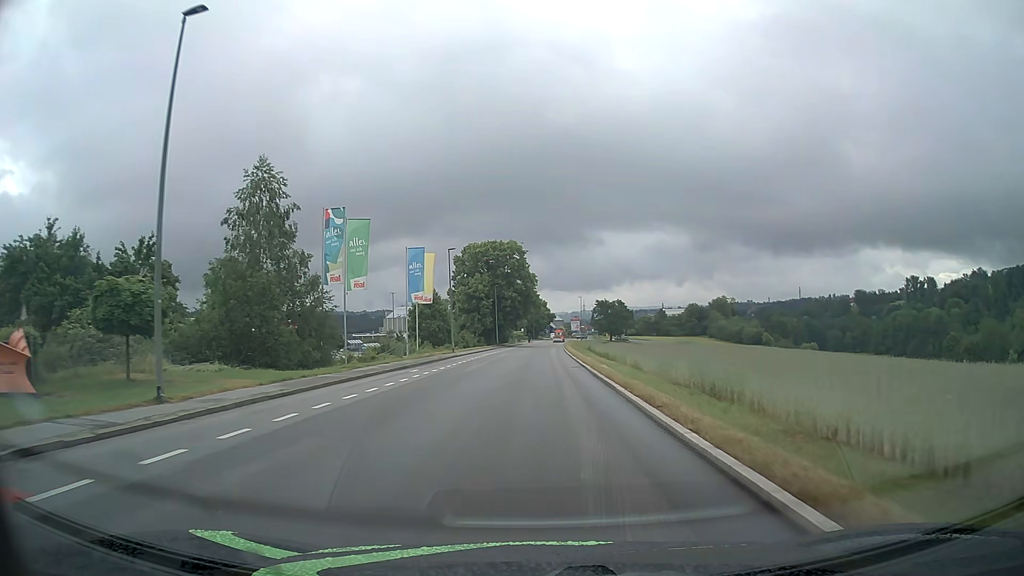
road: tertiary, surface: asphalt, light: Day
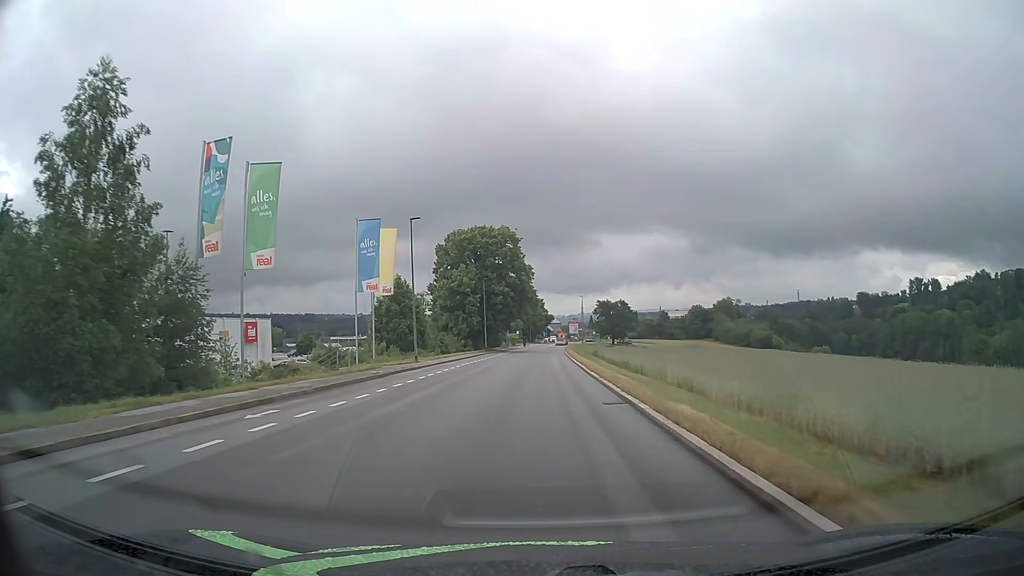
(+0.1, +15.0) m; 0°
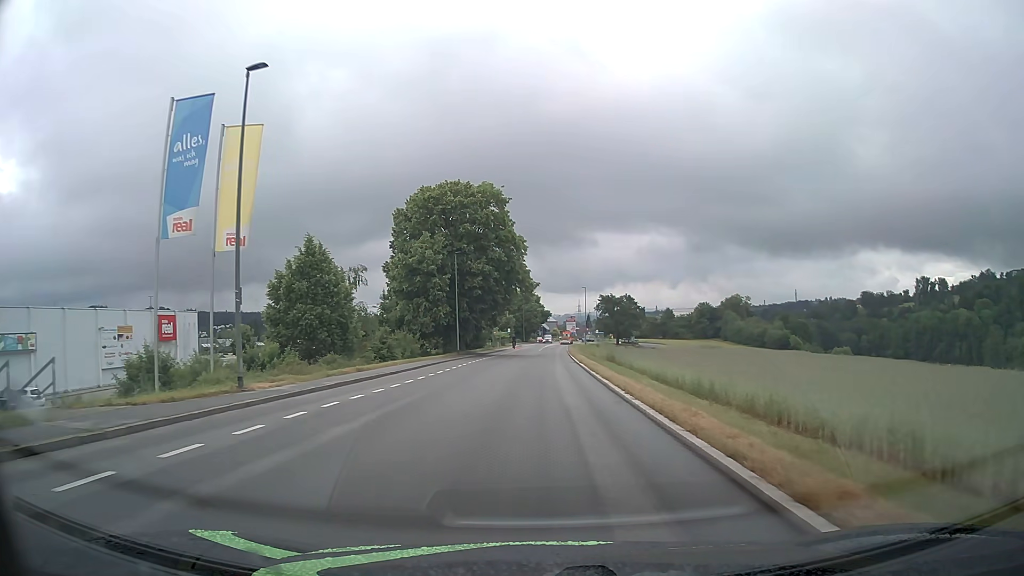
(+0.1, +22.7) m; +1°
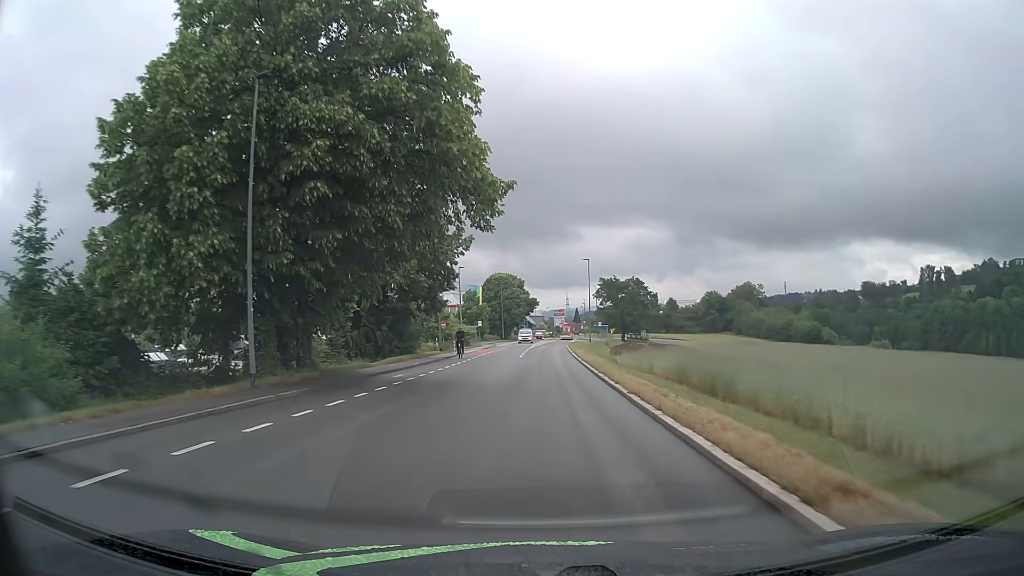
(+0.3, +38.0) m; +1°
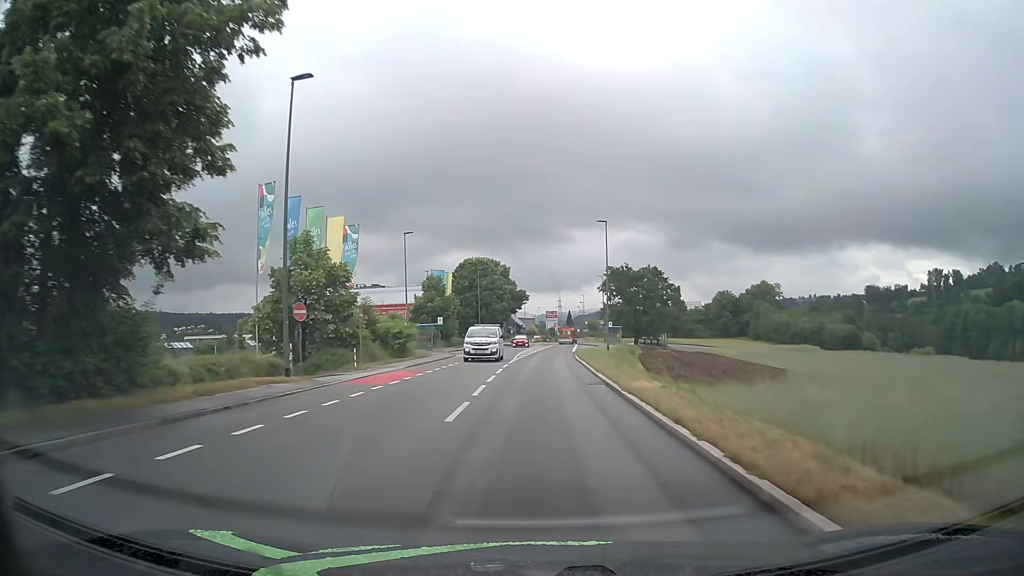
(+0.2, +30.4) m; +1°
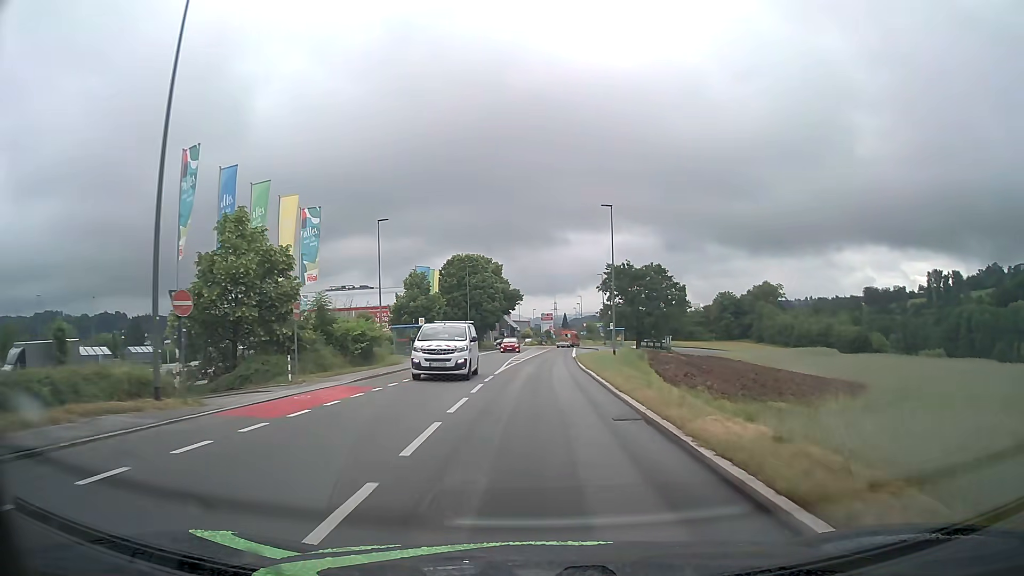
(0.0, +7.6) m; 0°
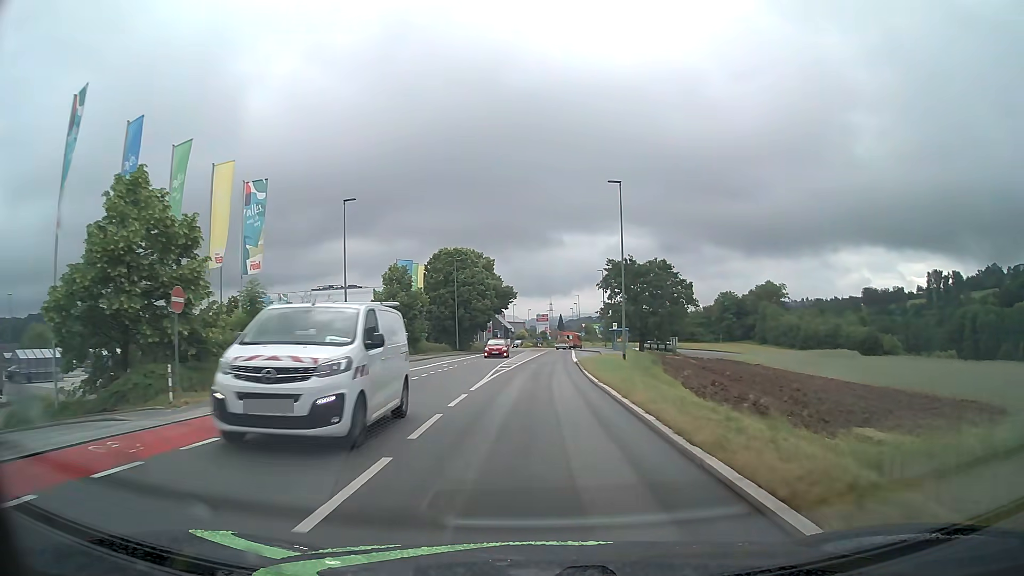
(+0.1, +7.6) m; +1°
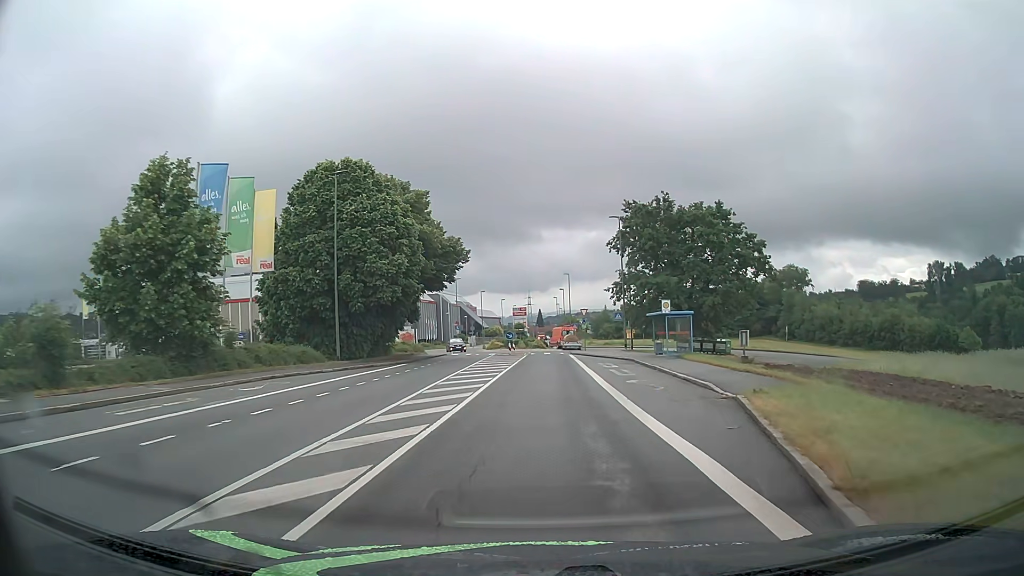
(+0.5, +38.0) m; +2°
